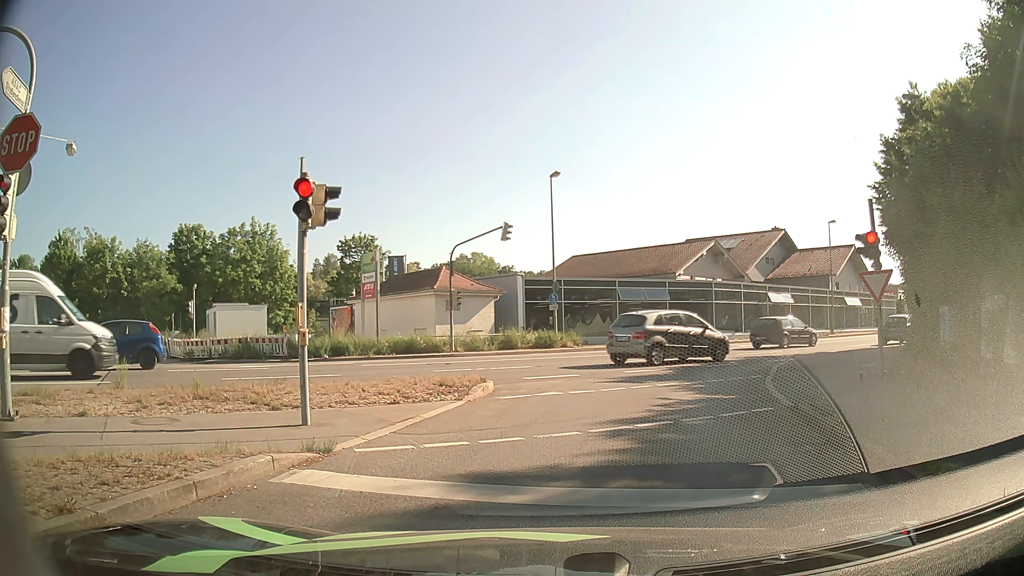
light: Day
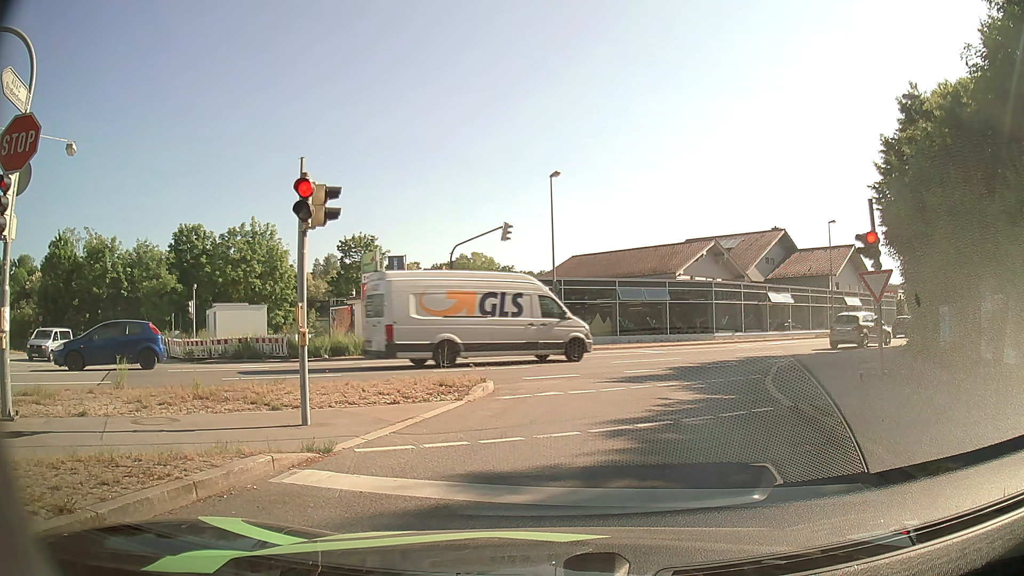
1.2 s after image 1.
(0.0, 0.0) m; 0°
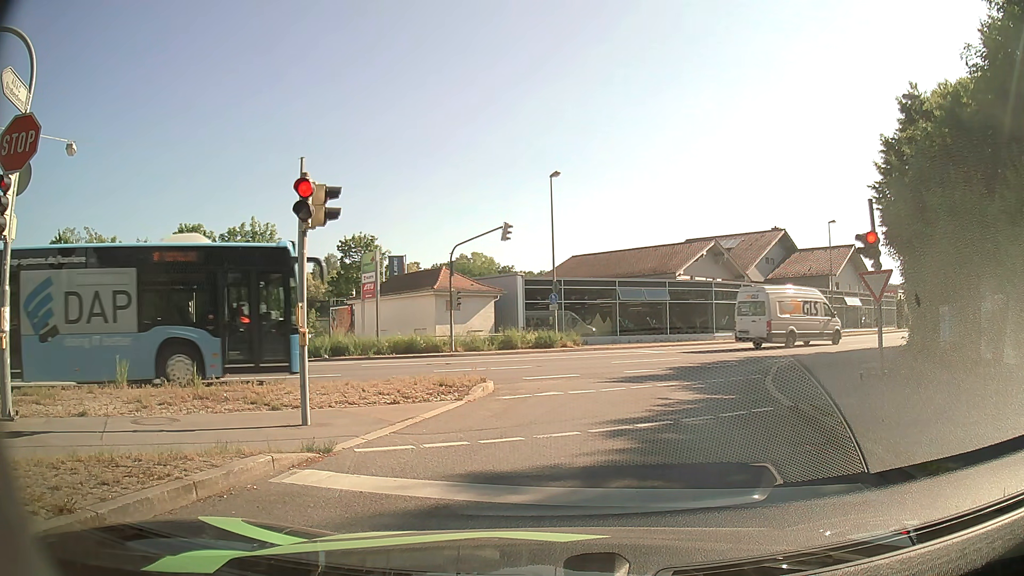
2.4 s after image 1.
(0.0, 0.0) m; 0°
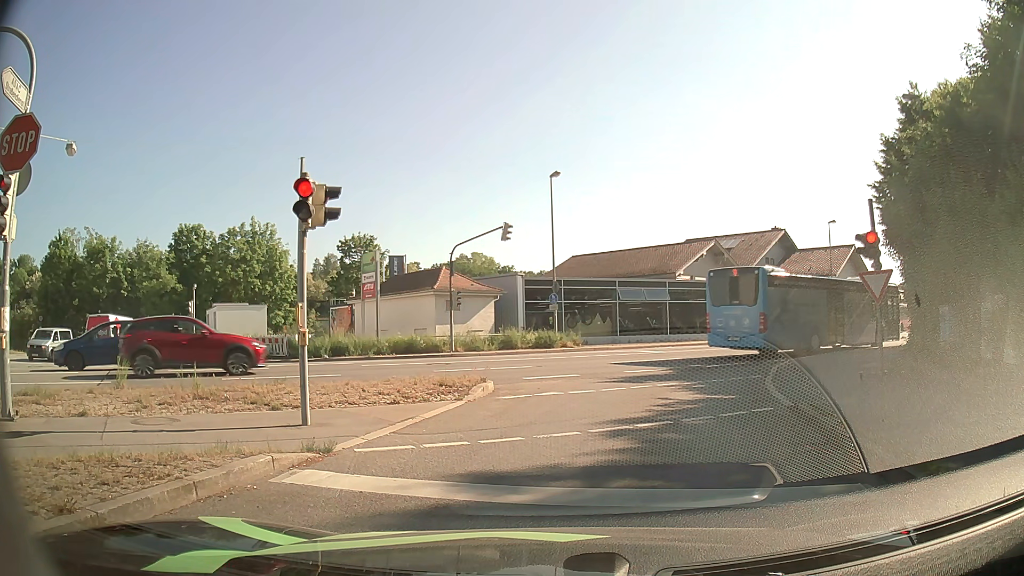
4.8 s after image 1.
(0.0, 0.0) m; 0°
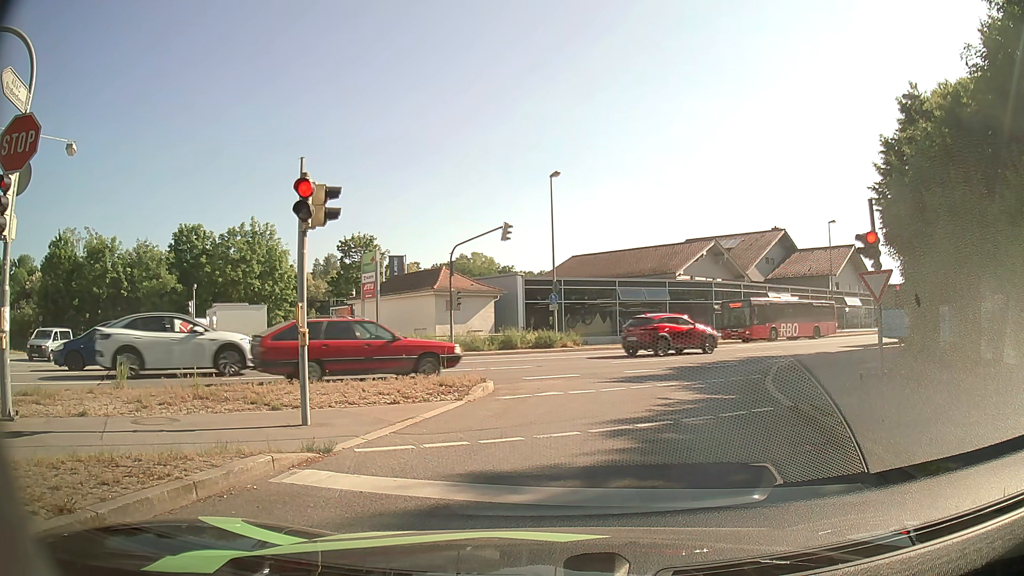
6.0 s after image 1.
(0.0, 0.0) m; 0°
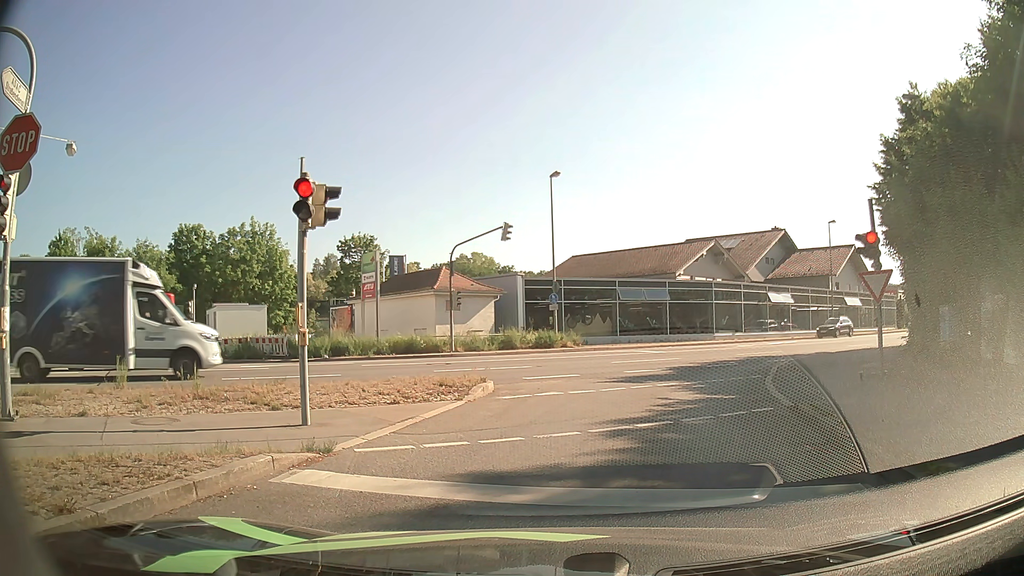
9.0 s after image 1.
(0.0, 0.0) m; 0°
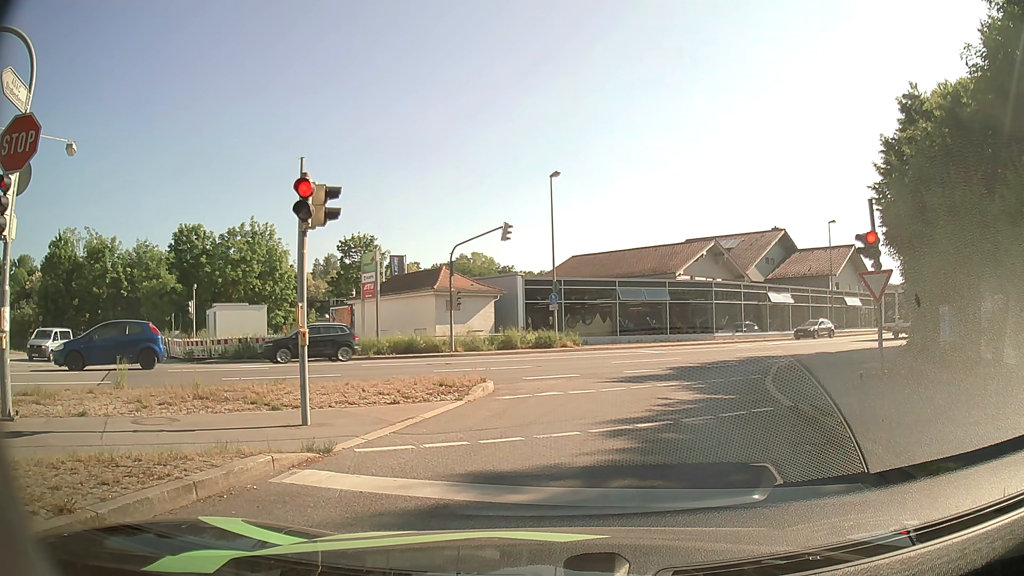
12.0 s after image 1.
(0.0, 0.0) m; 0°
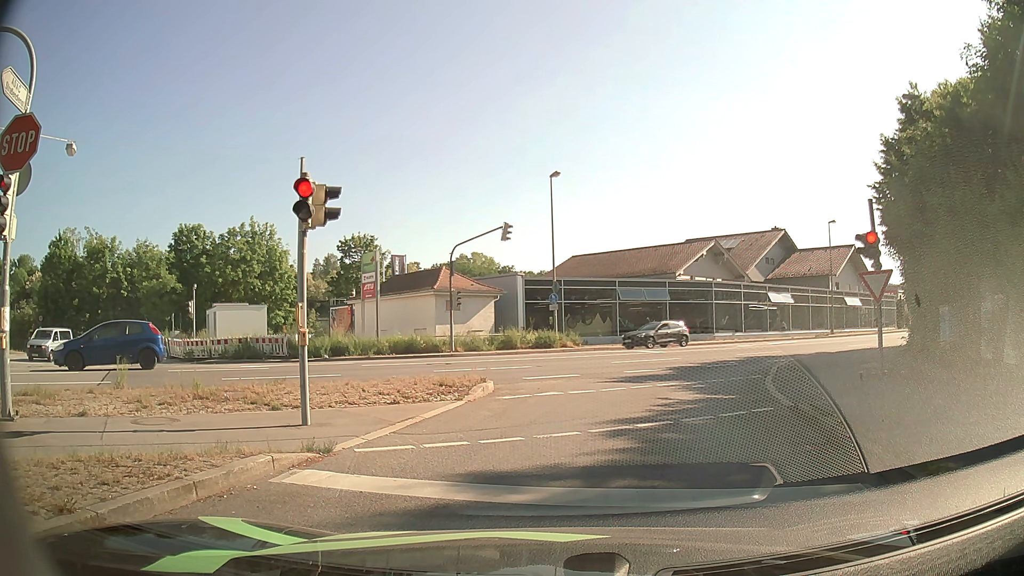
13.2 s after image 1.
(0.0, 0.0) m; 0°
(+1, +10) (+4, +20) (+9, +28) (+17, +34) (+25, +40) (+33, +46) (+41, +53) (+48, +59) (+55, +66) (+63, +73) m
